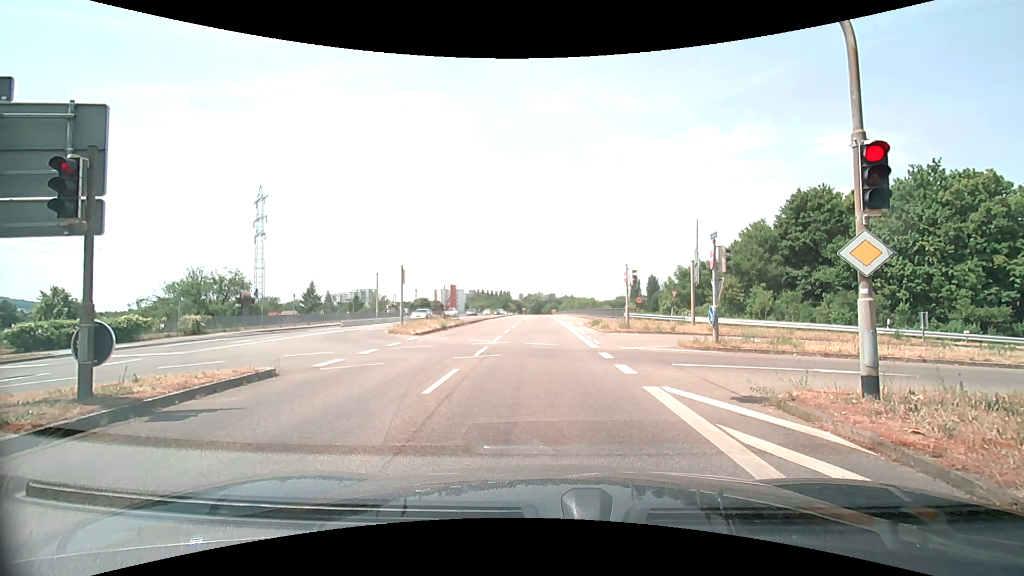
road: secondary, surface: asphalt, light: Day
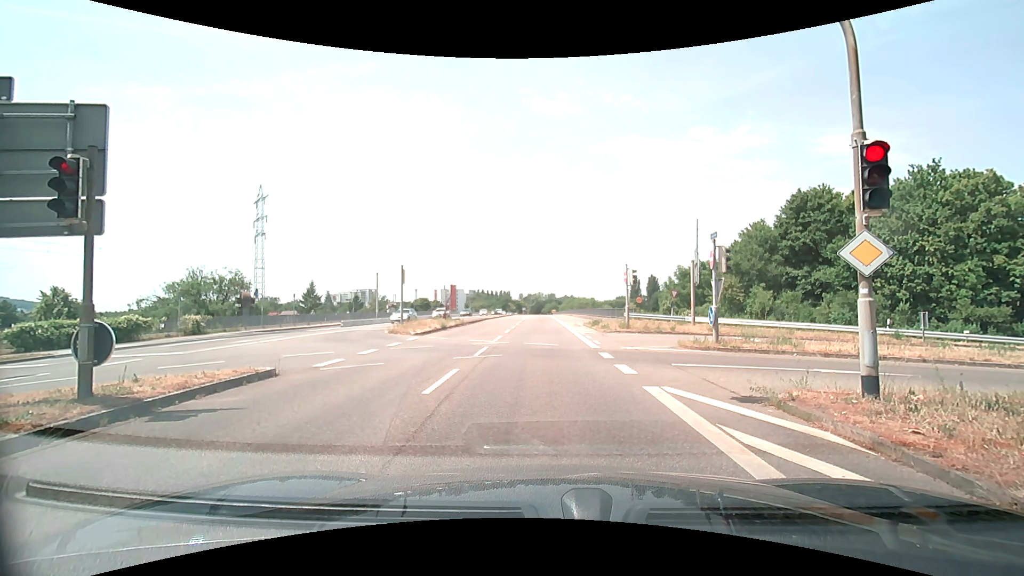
(0.0, 0.0) m; 0°
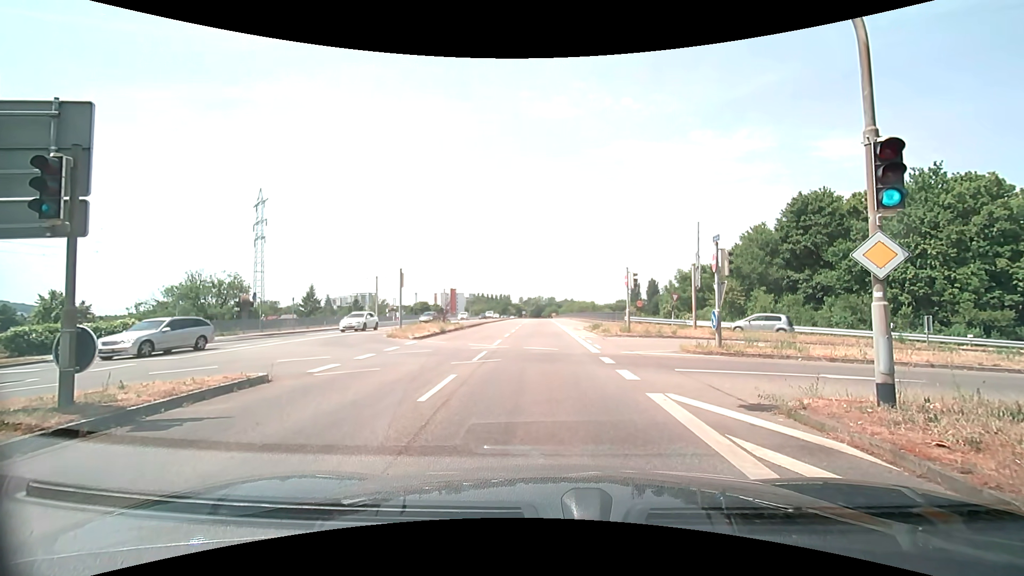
(0.0, +0.3) m; 0°
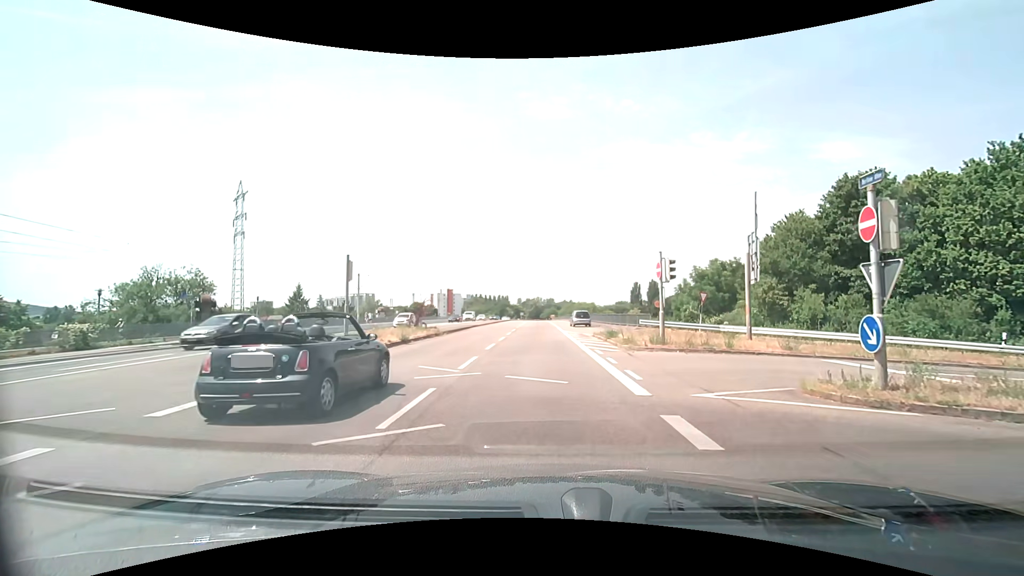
(0.0, +8.1) m; 0°
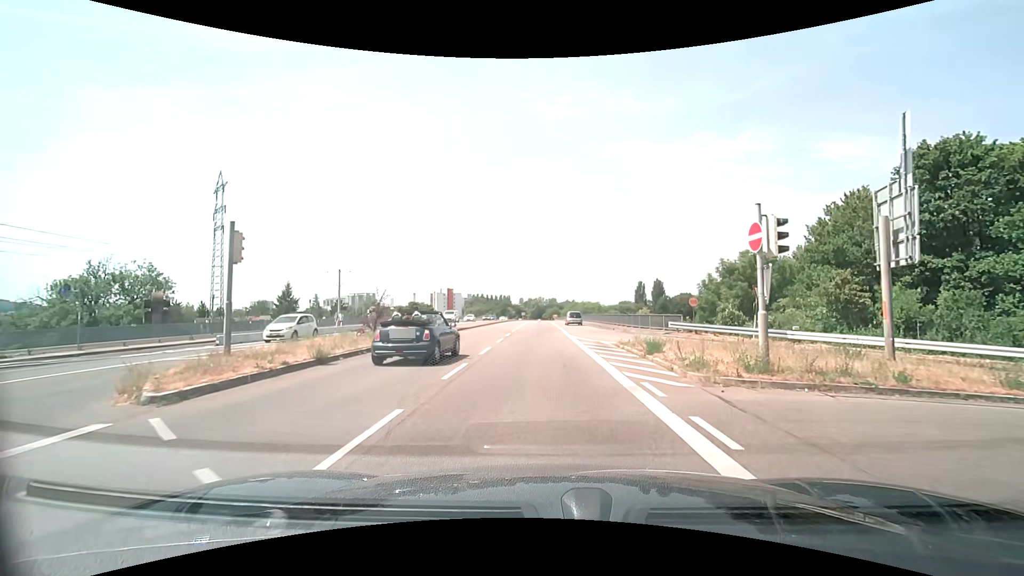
(0.0, +8.3) m; 0°
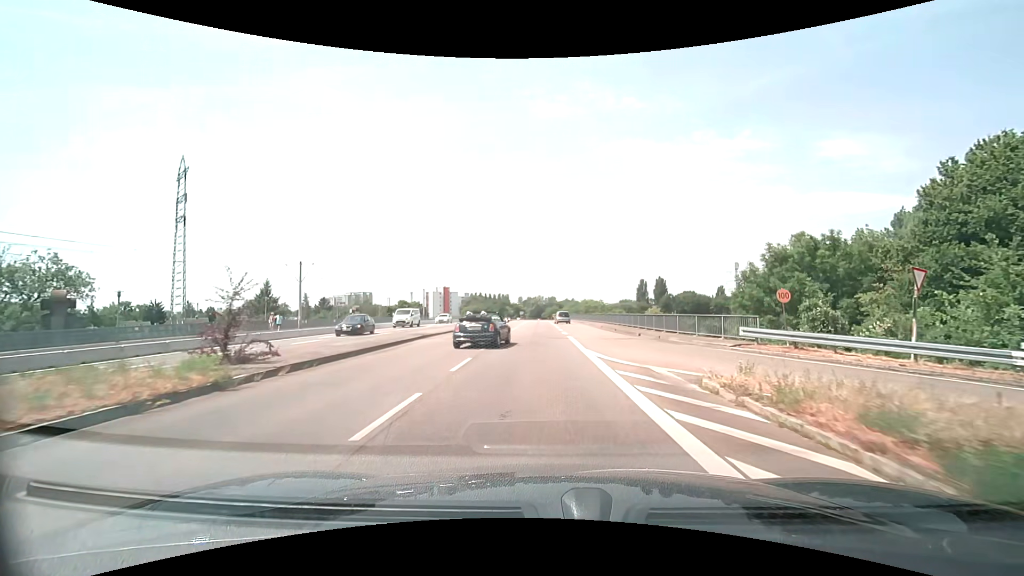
(-0.1, +10.8) m; 0°
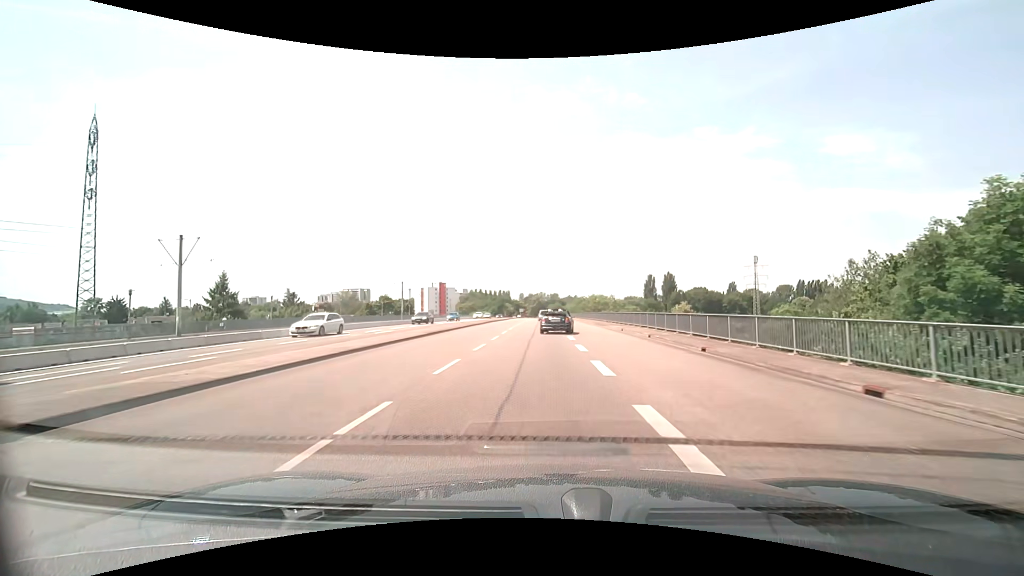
(+0.1, +19.5) m; 0°
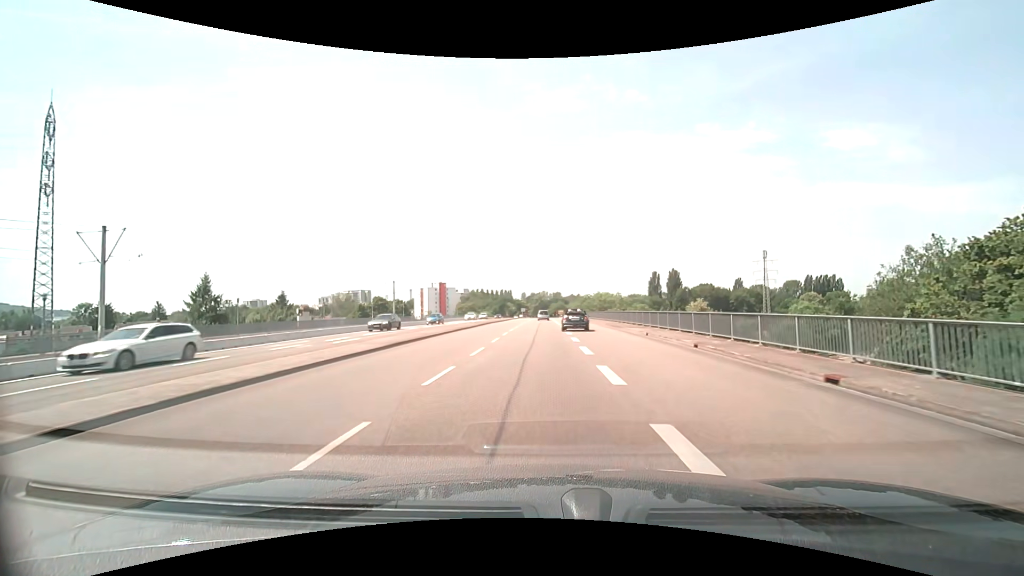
(0.0, +7.0) m; 0°
(0, +10) (0, +20) (0, +30) (0, +40) (0, +50) (0, +60) (-1, +70) (-1, +80) (-1, +90) (-1, +100) m
